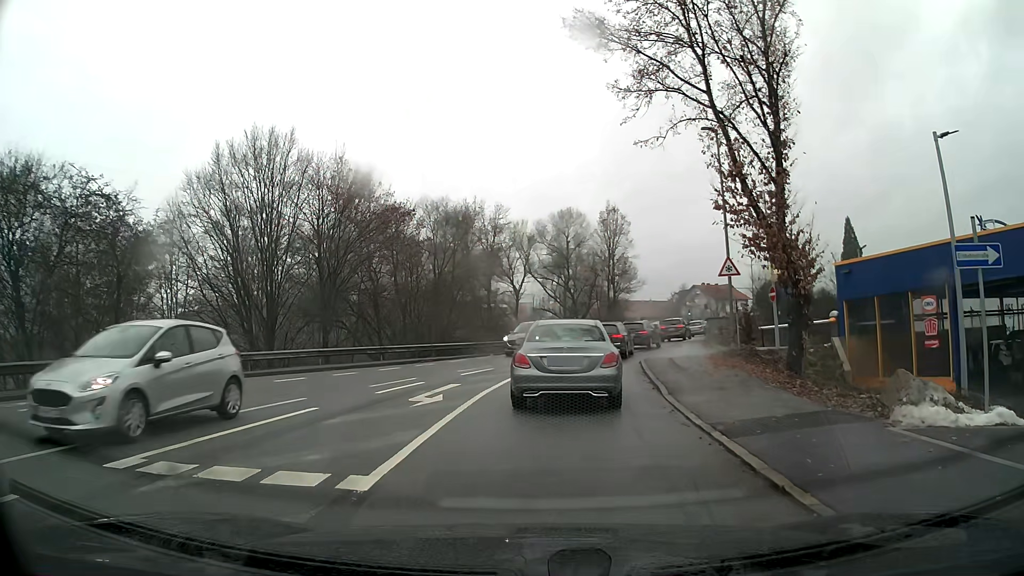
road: tertiary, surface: asphalt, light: Day
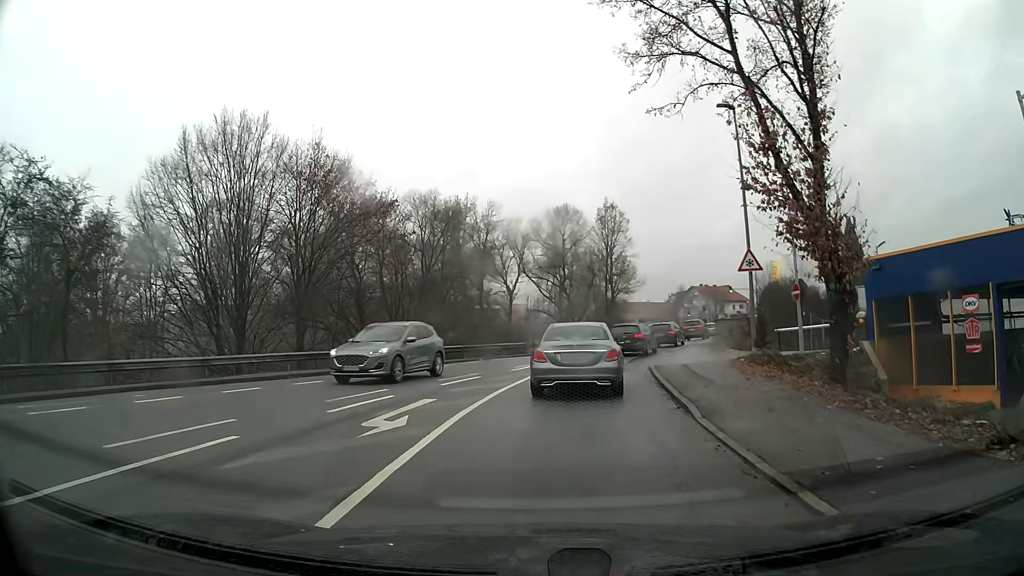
(0.0, +3.3) m; +1°
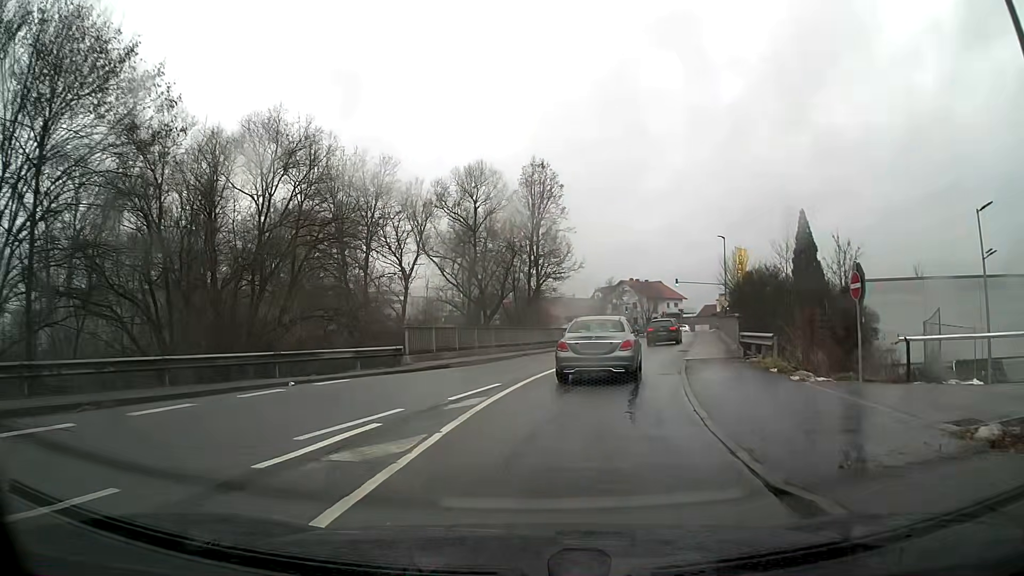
(+1.0, +16.8) m; +8°
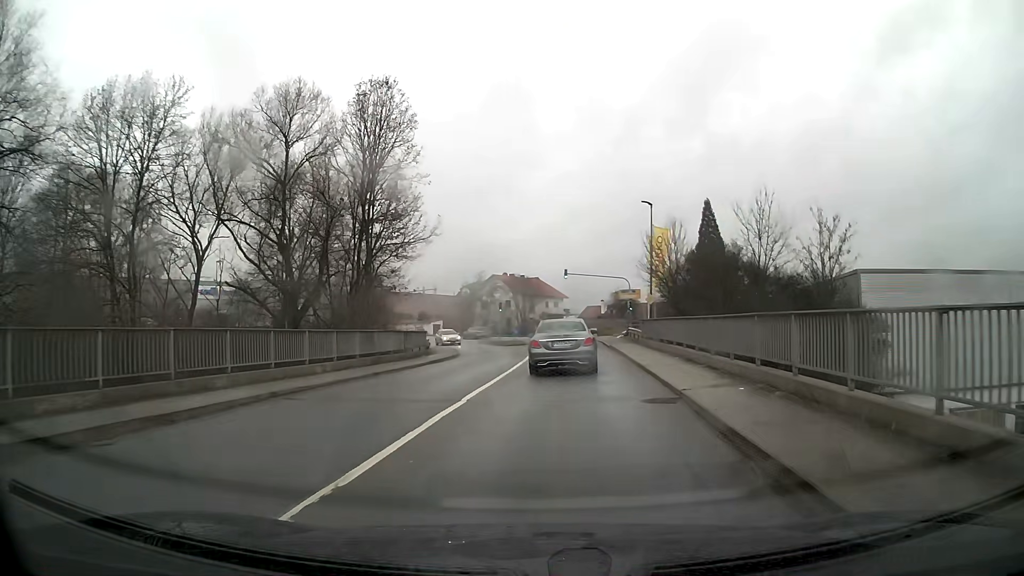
(+1.7, +17.7) m; +11°
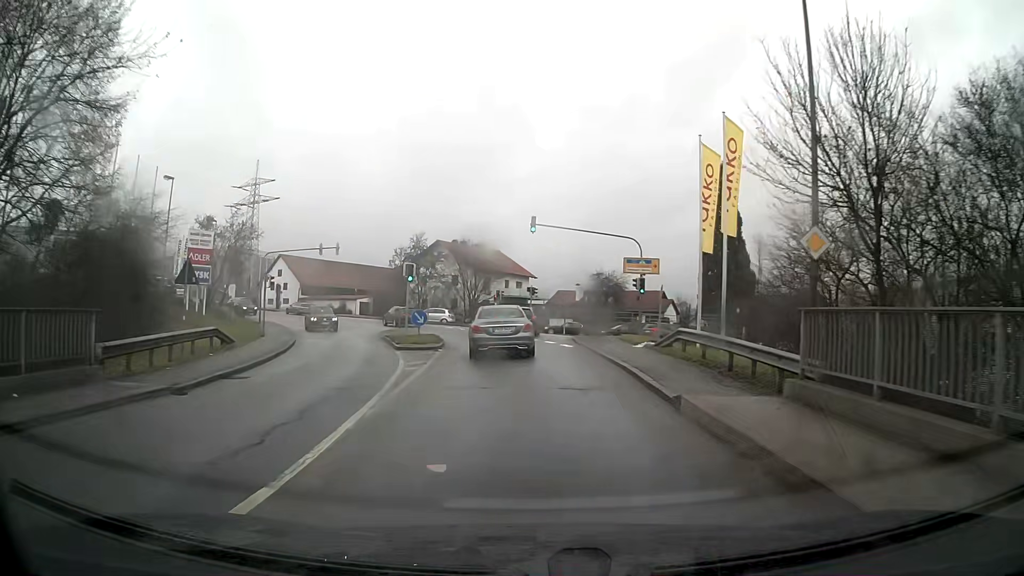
(+1.0, +26.8) m; +2°
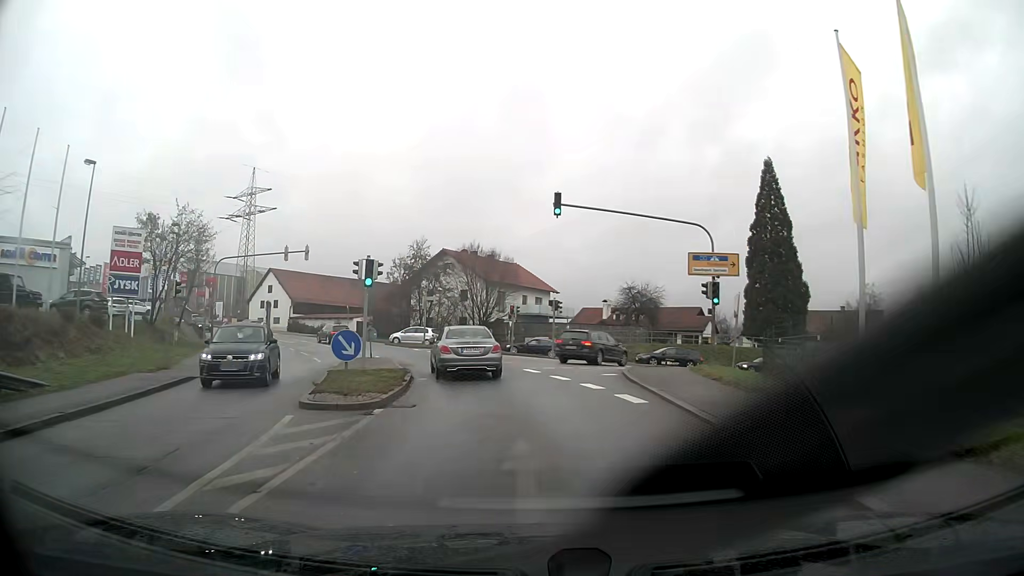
(-0.2, +11.5) m; -2°
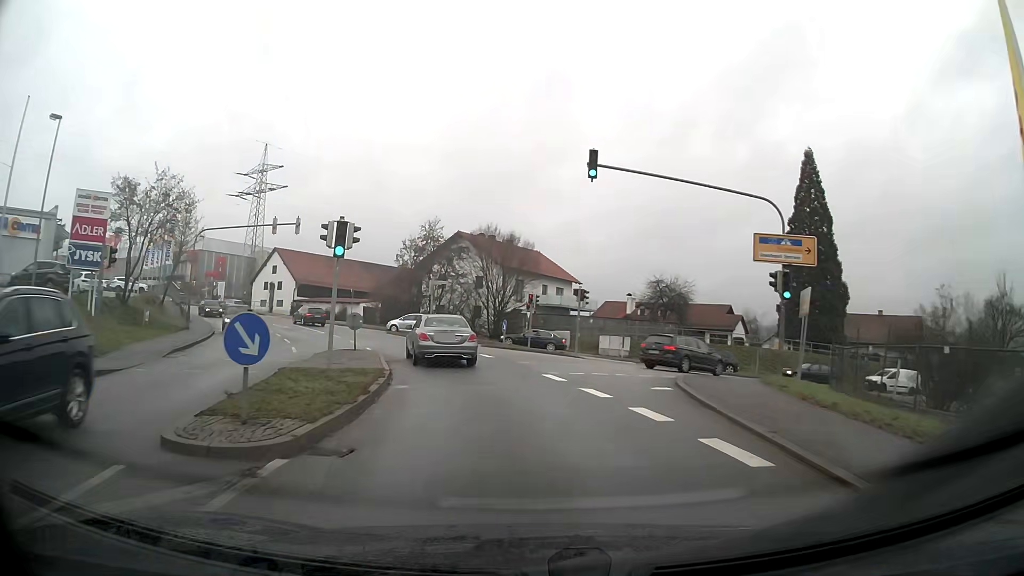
(-0.1, +5.4) m; -2°
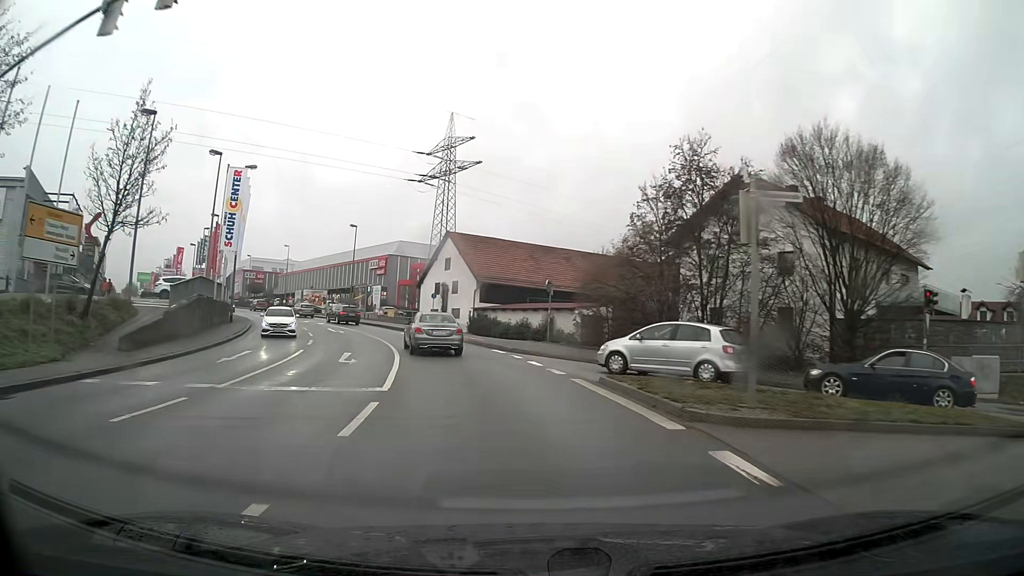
(-5.2, +29.6) m; -21°
